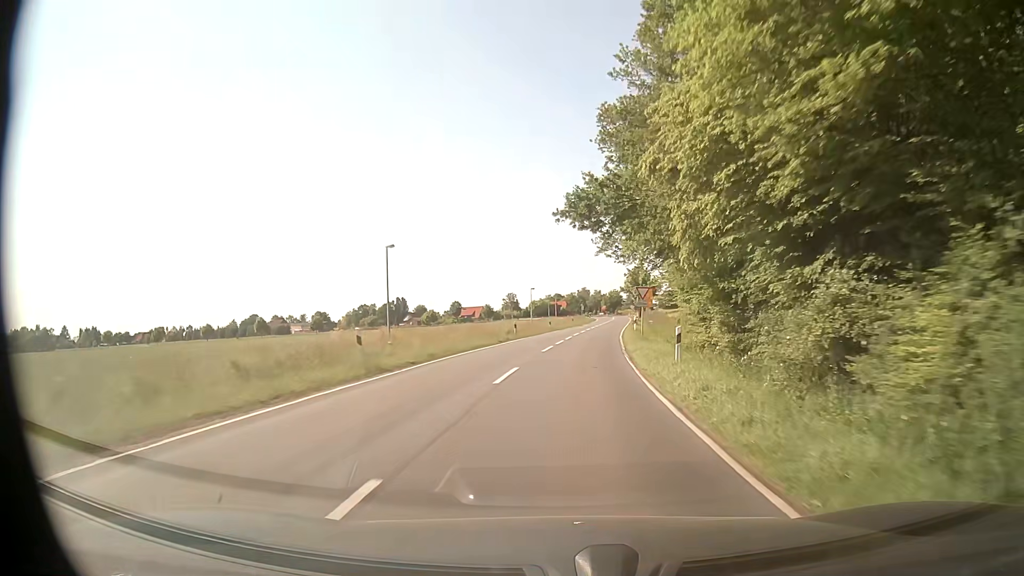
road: secondary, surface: asphalt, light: Day
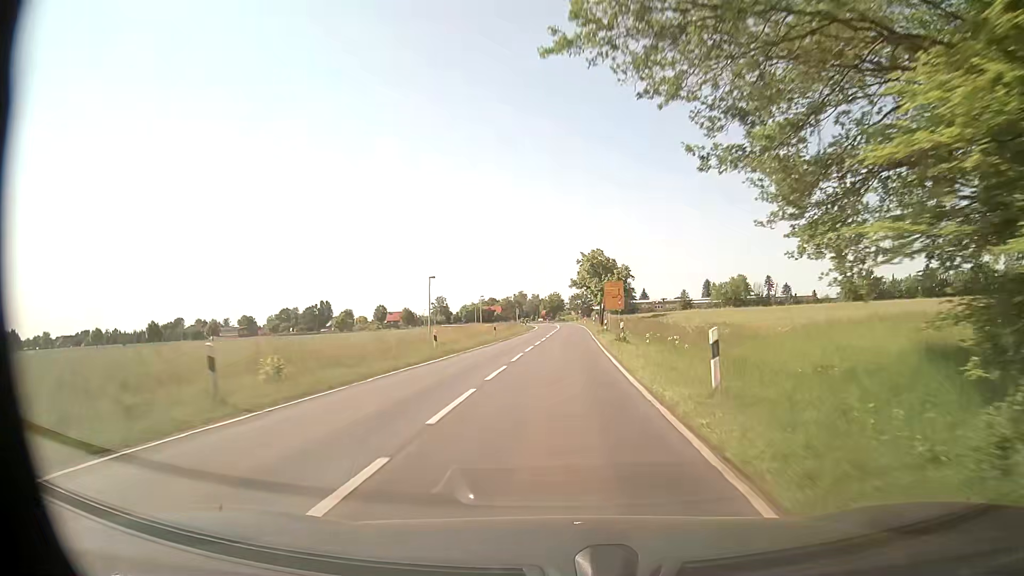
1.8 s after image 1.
(+1.8, +35.0) m; +5°
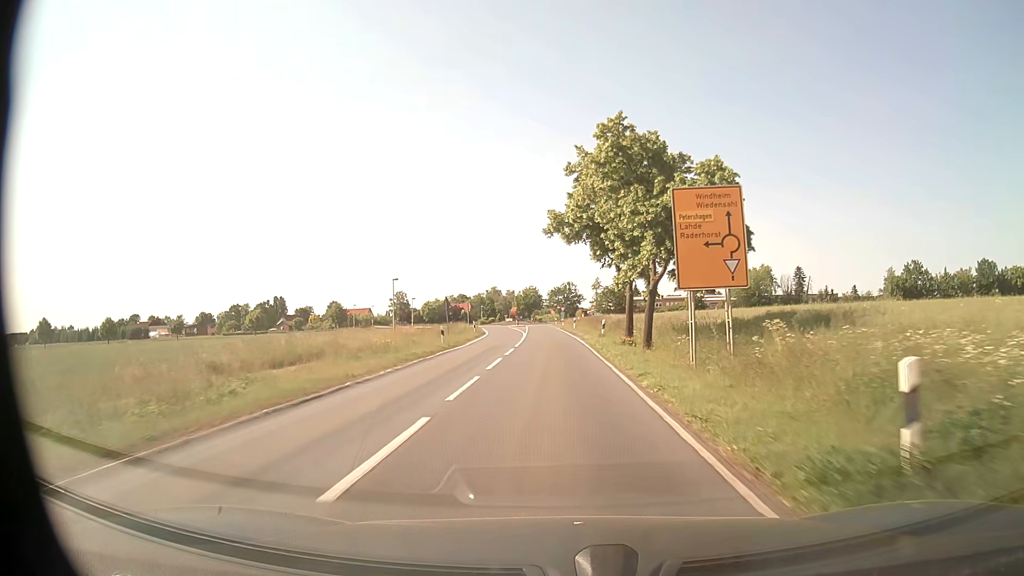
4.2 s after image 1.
(+1.1, +45.4) m; +2°
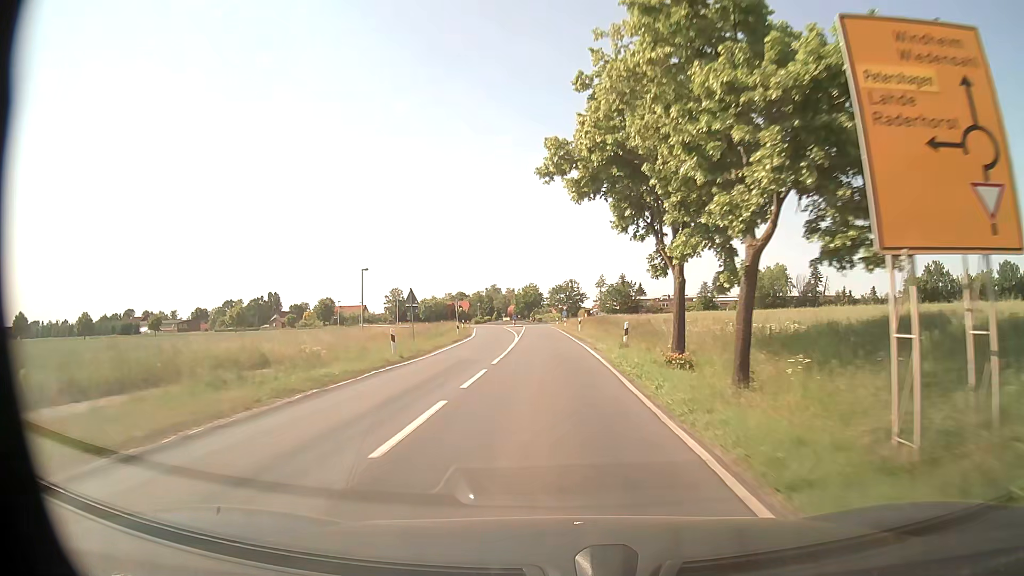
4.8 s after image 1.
(0.0, +10.5) m; 0°
(0, +10) (0, +20) (0, +30) (-1, +40) (-1, +50) (-2, +60) (-2, +70) (-3, +80) (-3, +90) (-2, +100) m
